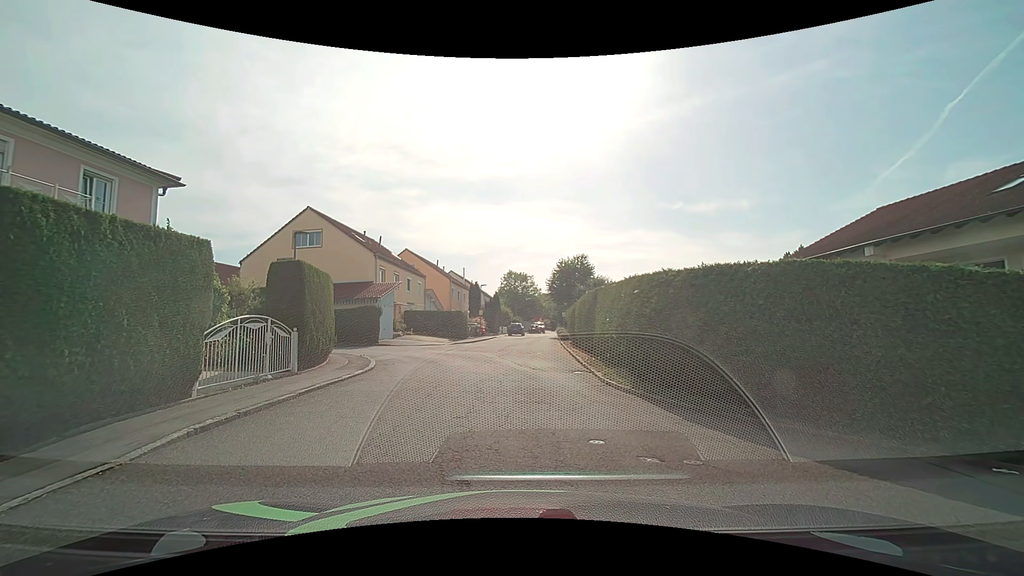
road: residential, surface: asphalt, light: Day
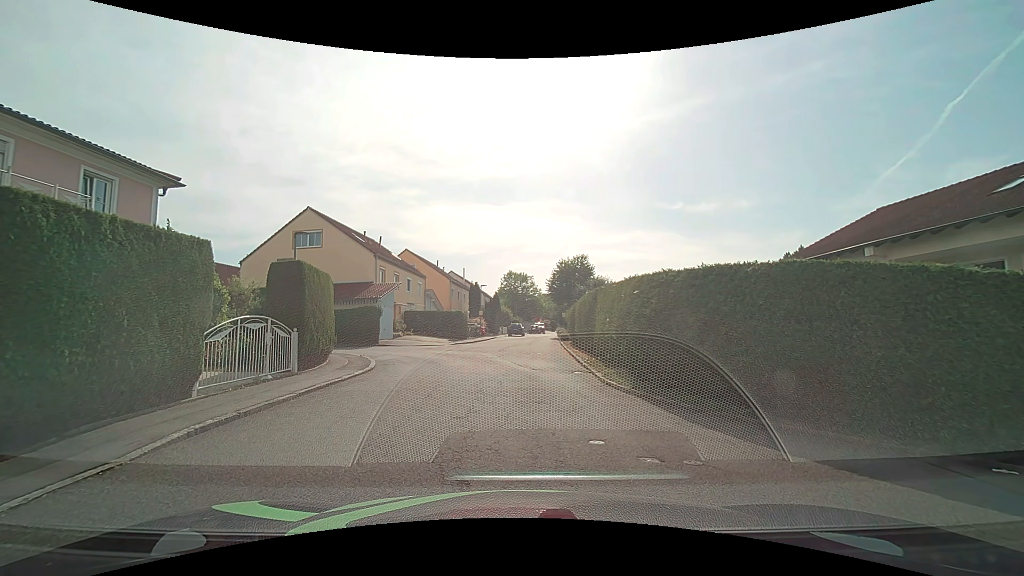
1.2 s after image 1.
(0.0, 0.0) m; 0°
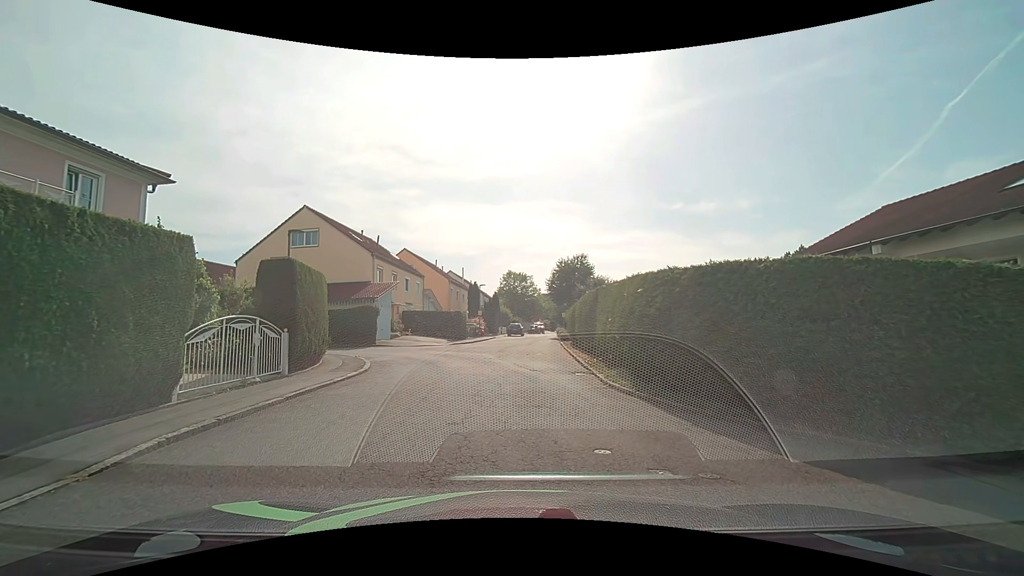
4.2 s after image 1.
(0.0, +0.4) m; 0°
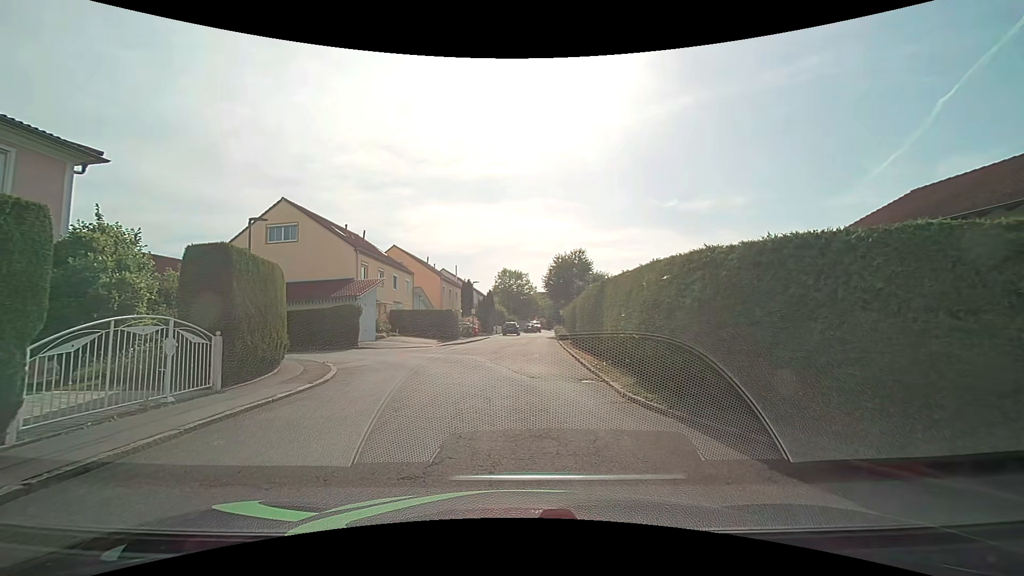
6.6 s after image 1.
(0.0, +2.6) m; +1°
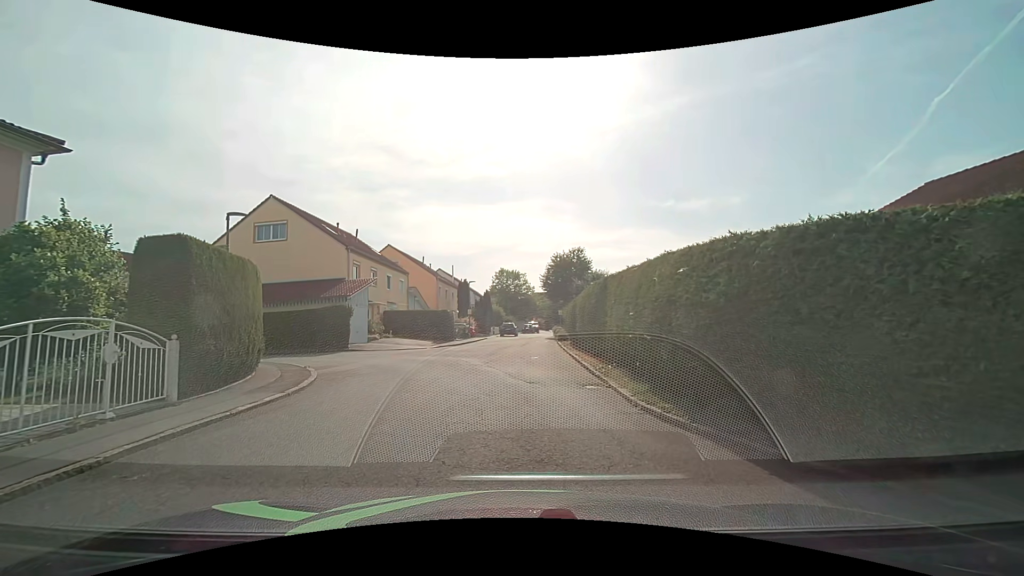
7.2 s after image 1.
(0.0, +1.2) m; +1°
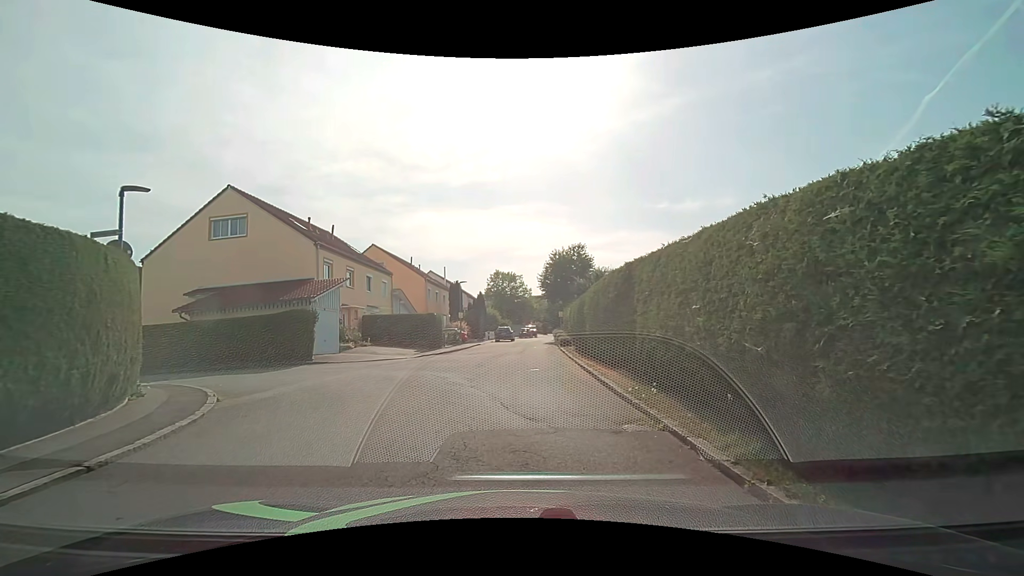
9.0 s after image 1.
(0.0, +4.2) m; +1°
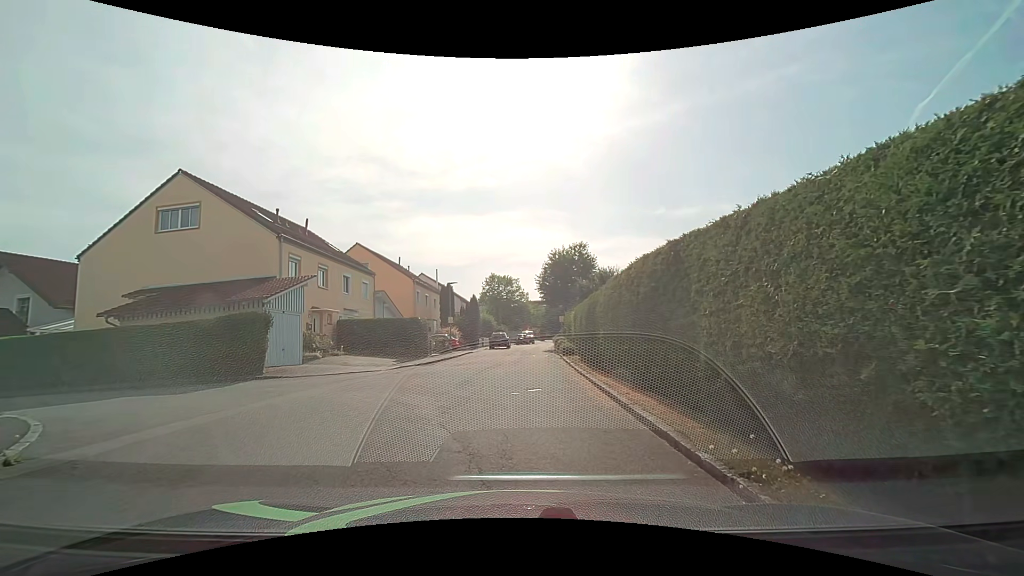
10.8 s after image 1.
(-0.1, +3.9) m; 0°
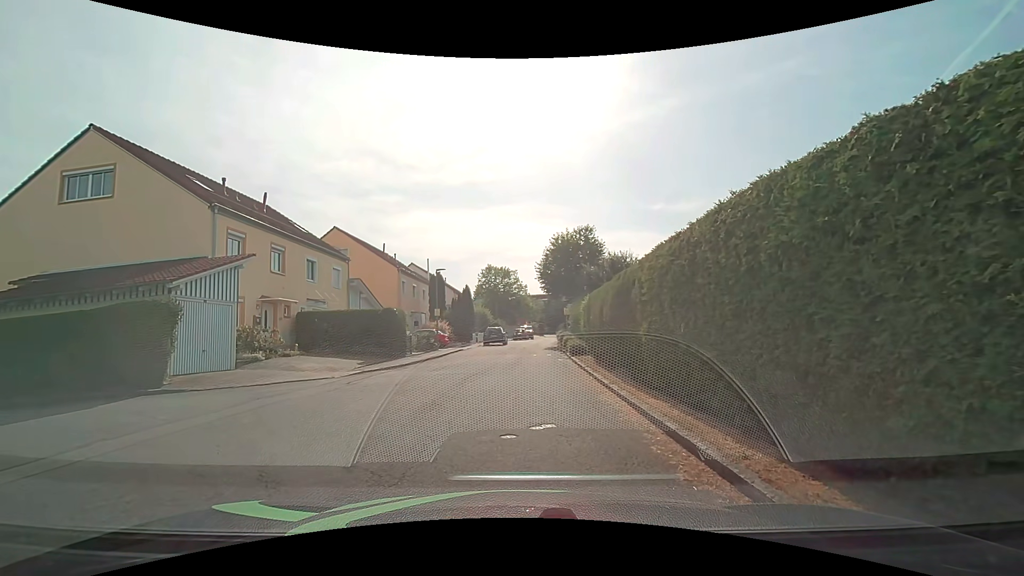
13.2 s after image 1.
(0.0, +5.0) m; -1°
